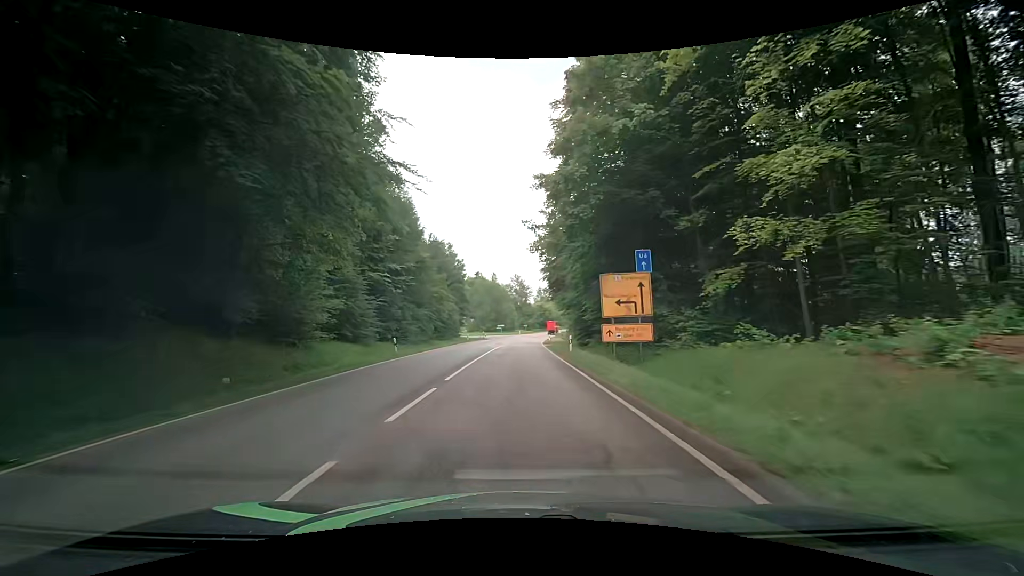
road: secondary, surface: asphalt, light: Day
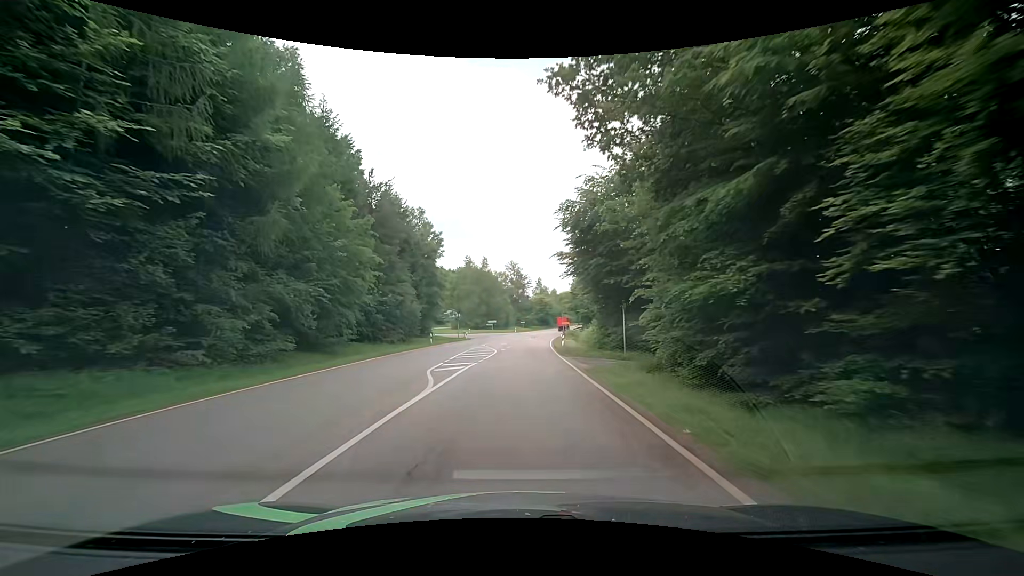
(+0.1, +28.0) m; +1°
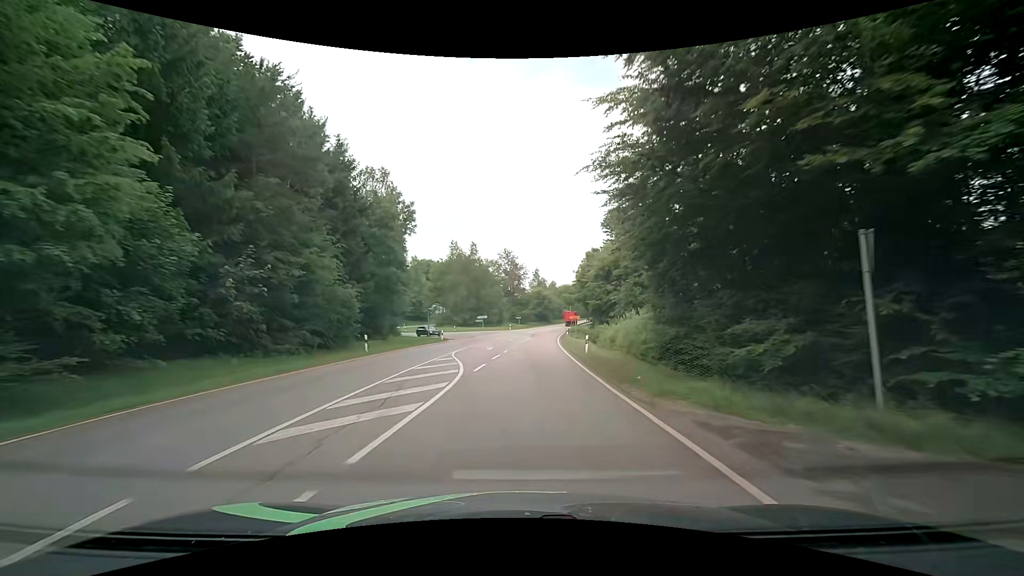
(+0.1, +18.3) m; 0°
(0, +10) (0, +20) (+1, +30) (+2, +40) (+2, +50) (+3, +60) (+4, +70) (+5, +80) (+6, +90) (+8, +100) m
